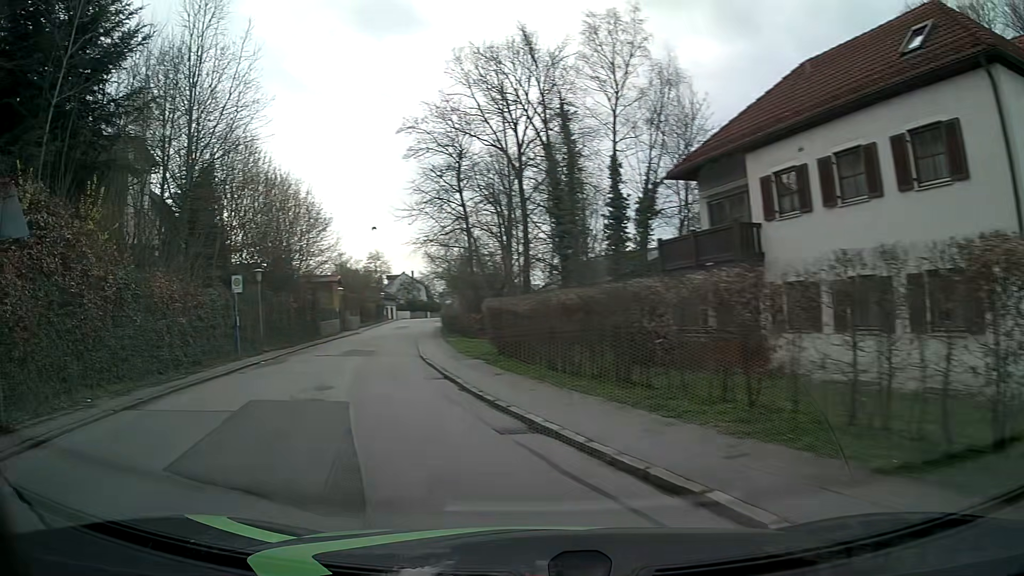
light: Day
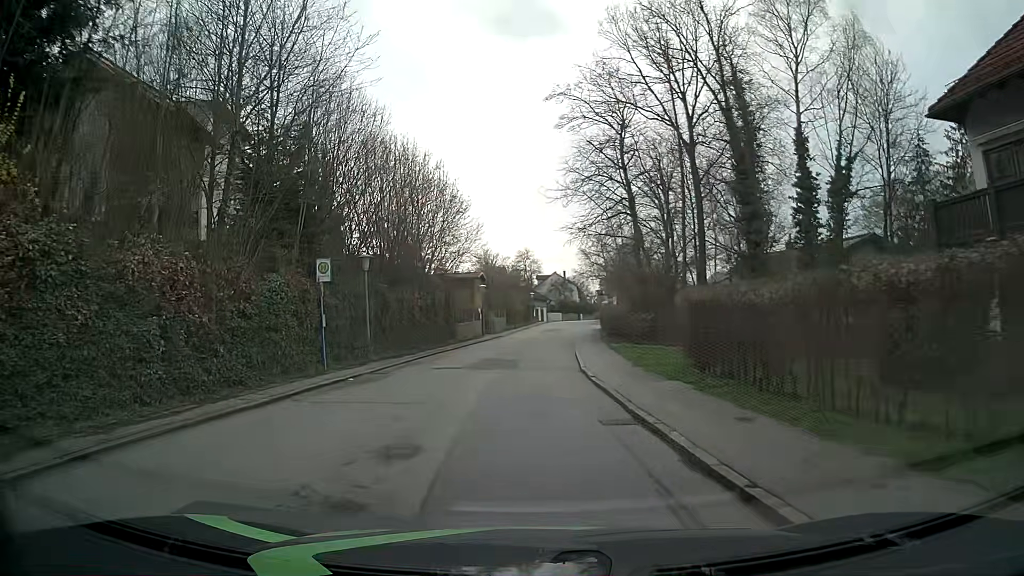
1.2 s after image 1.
(-1.1, +7.7) m; -12°
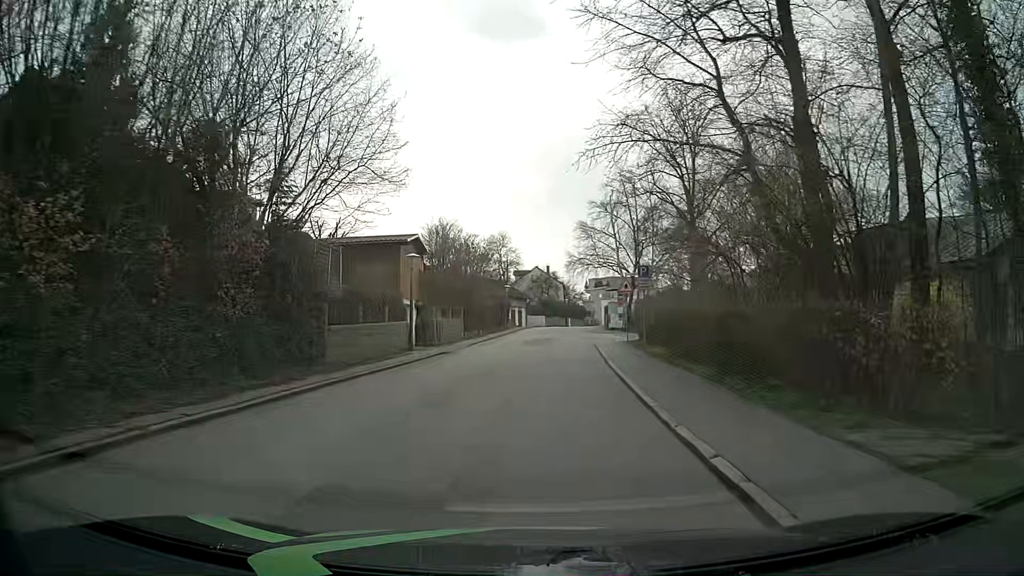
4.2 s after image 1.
(+0.1, +25.1) m; +2°
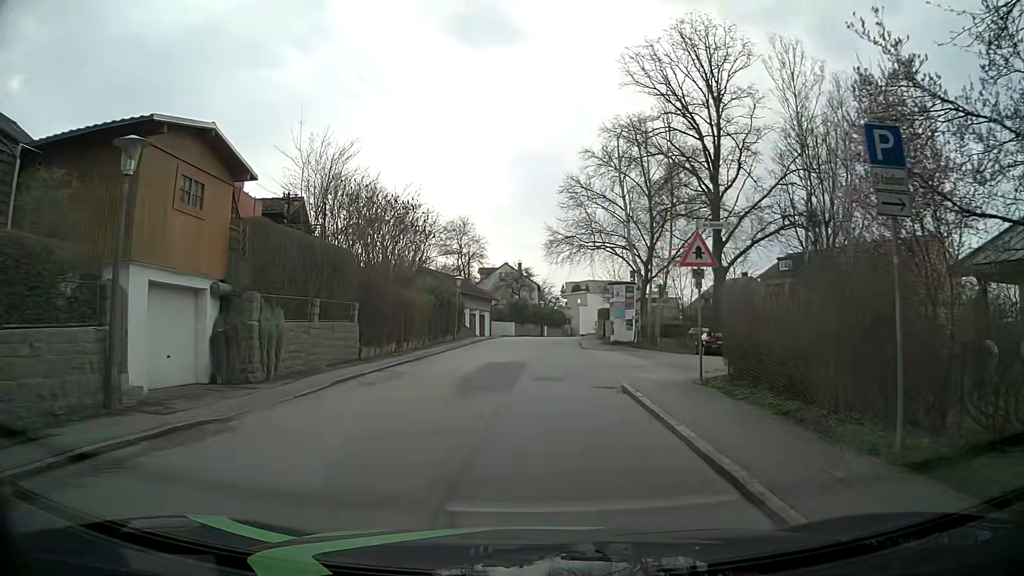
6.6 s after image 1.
(+0.5, +18.8) m; +3°
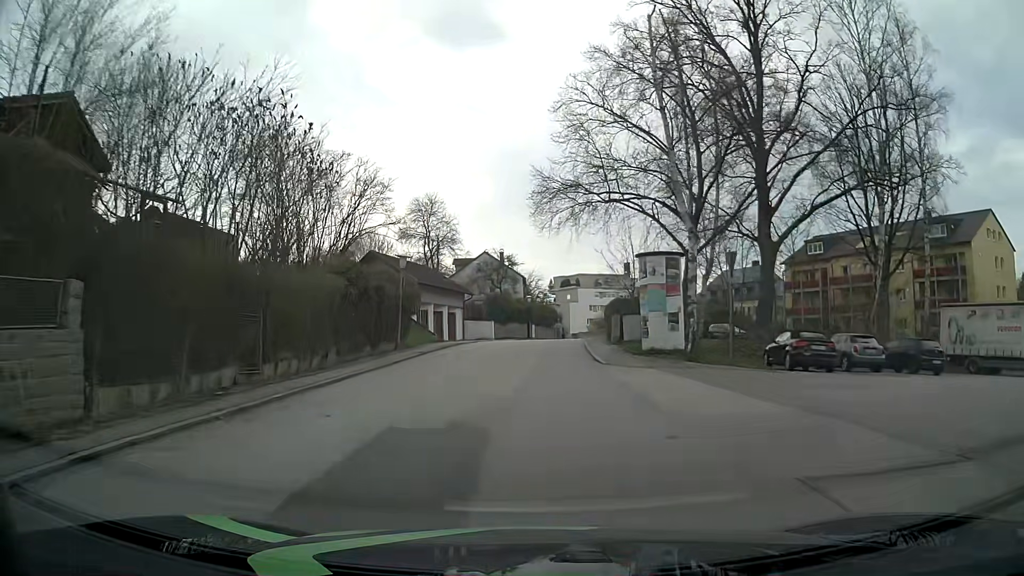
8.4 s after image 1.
(+0.2, +13.9) m; +2°
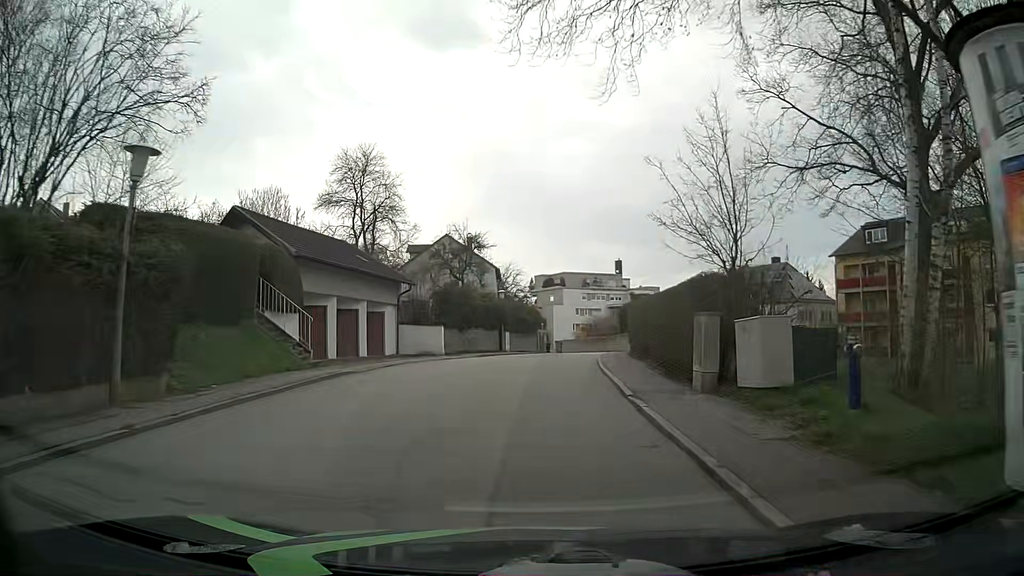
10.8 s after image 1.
(0.0, +18.3) m; +1°
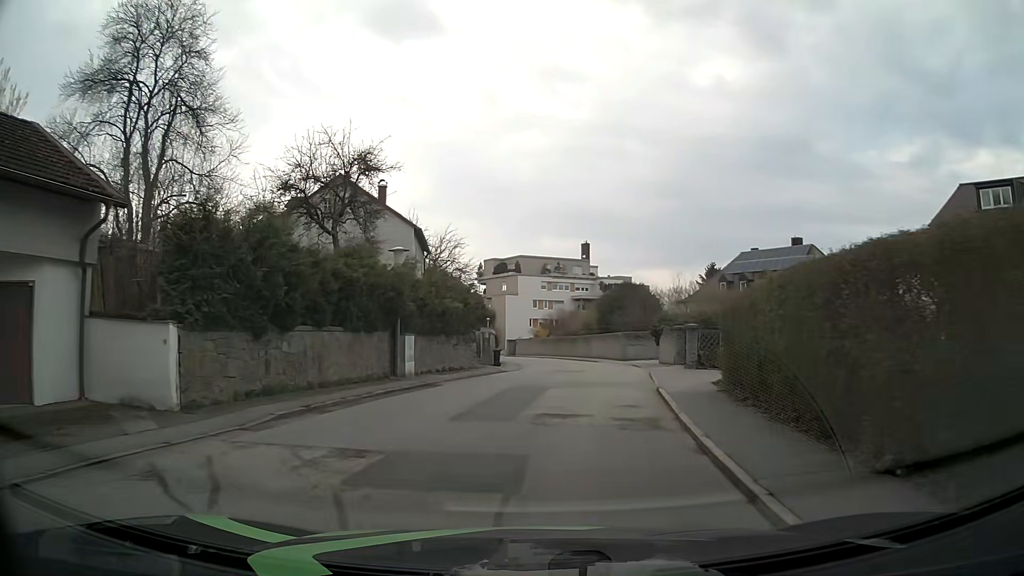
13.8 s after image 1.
(+0.3, +22.3) m; +4°
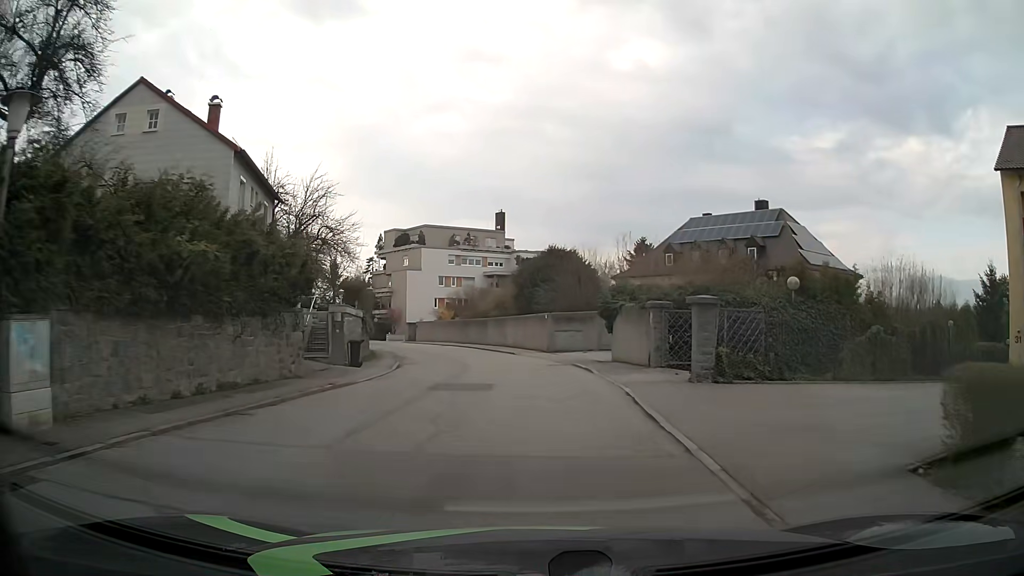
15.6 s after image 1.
(+0.7, +13.8) m; +6°
